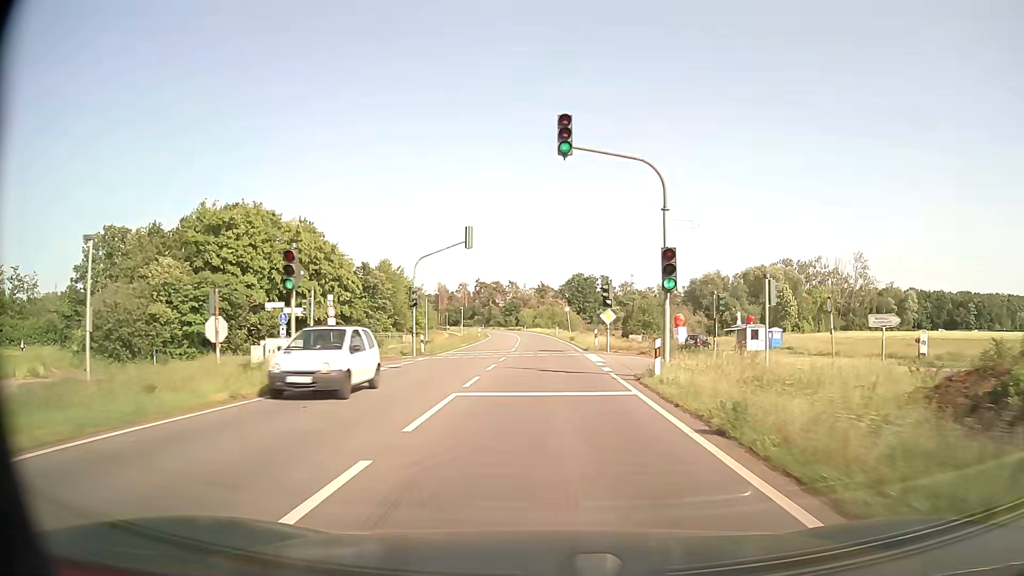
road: primary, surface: asphalt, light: Day
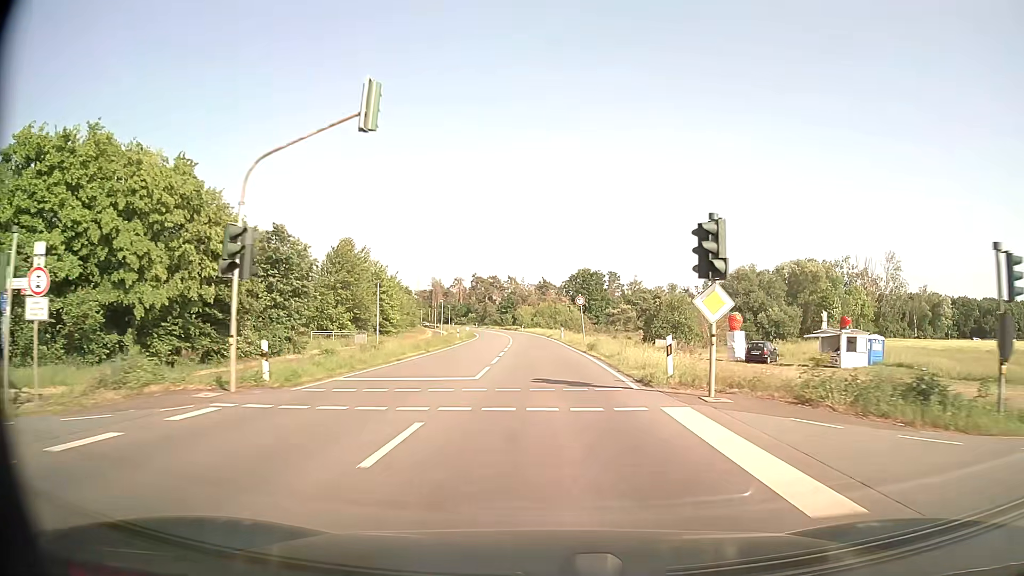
(0.0, +20.9) m; 0°
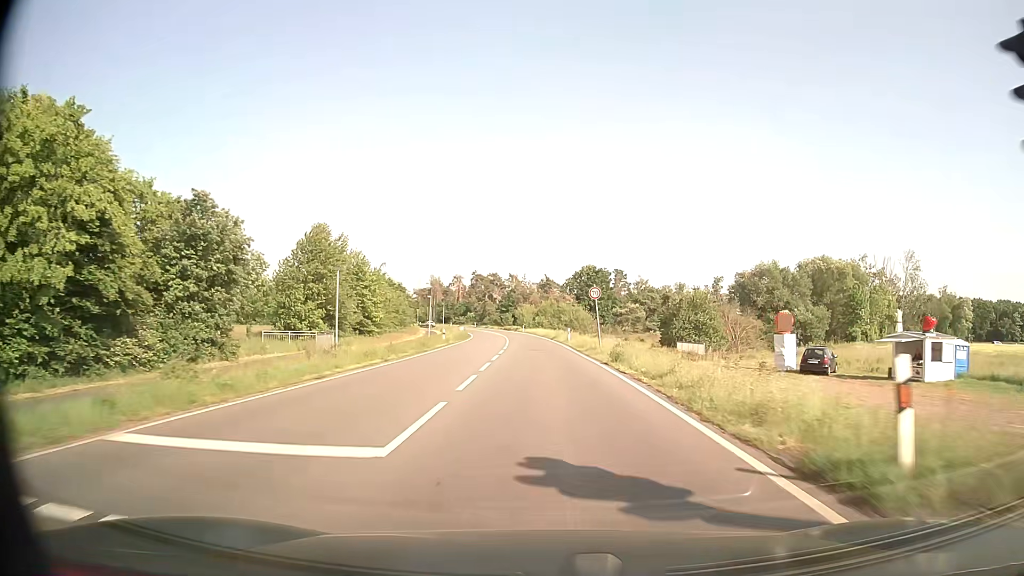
(0.0, +10.3) m; 0°
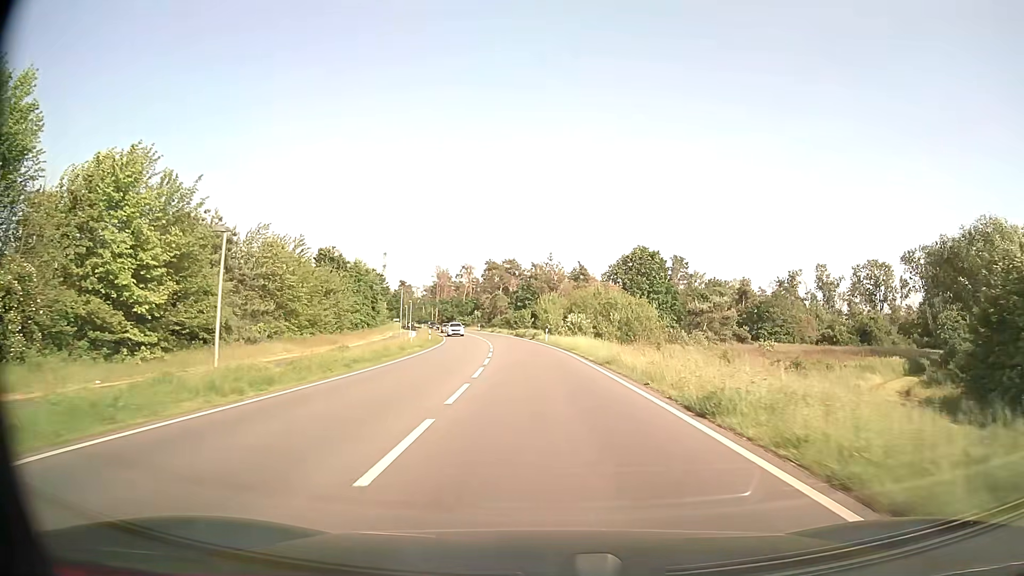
(-1.1, +50.7) m; -2°
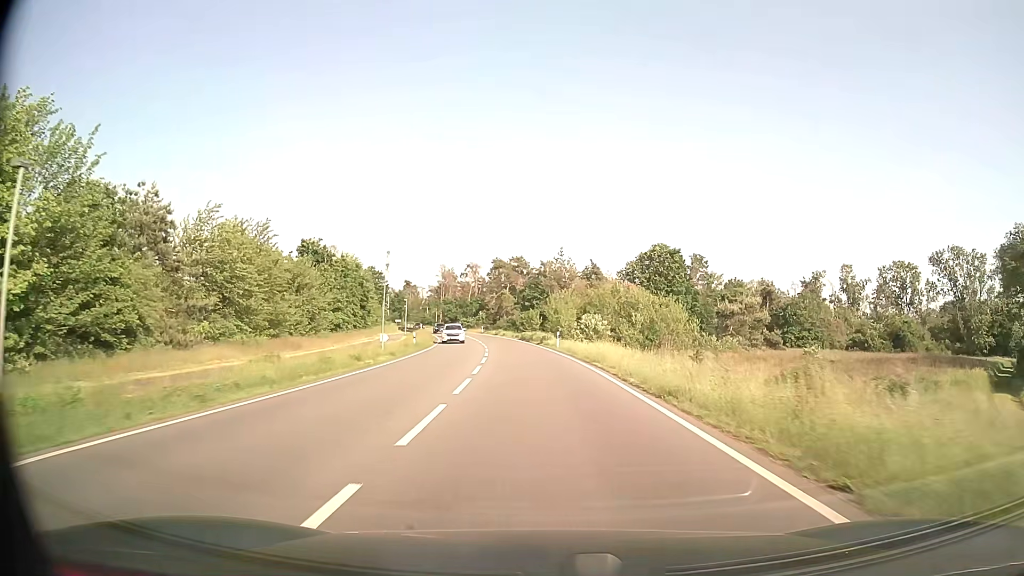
(-0.1, +10.1) m; -1°
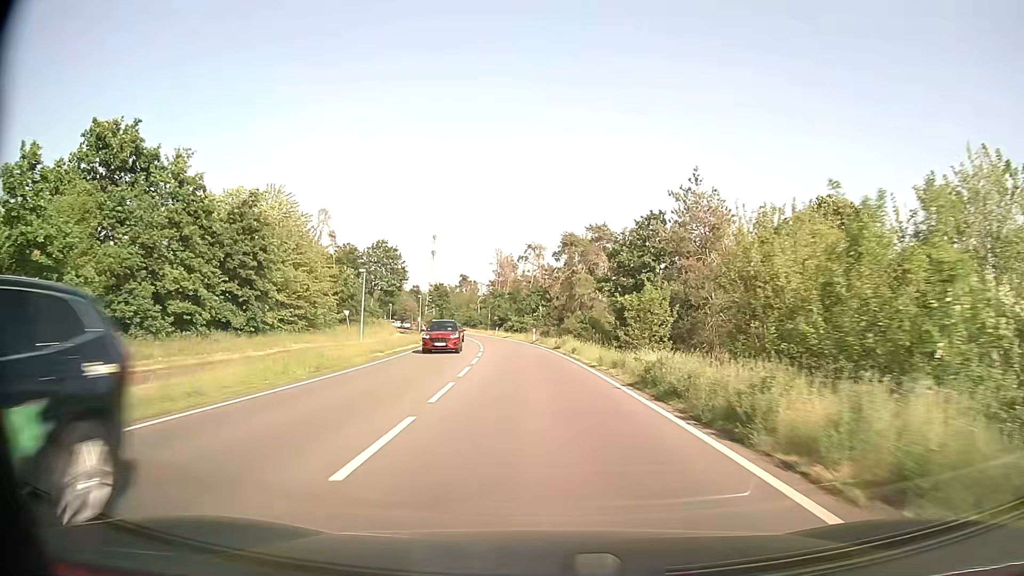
(-2.4, +50.6) m; -6°
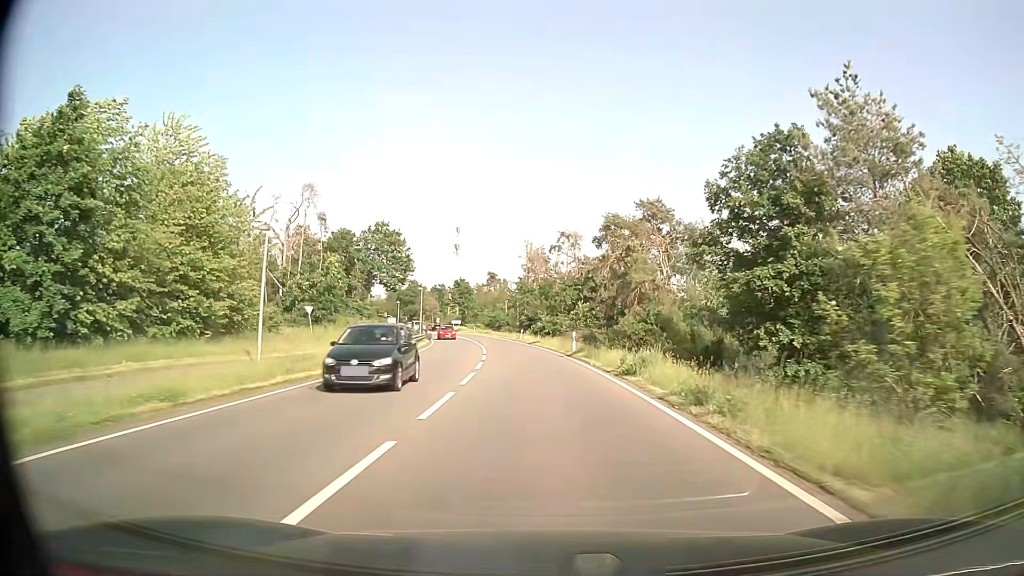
(-0.5, +20.3) m; -3°
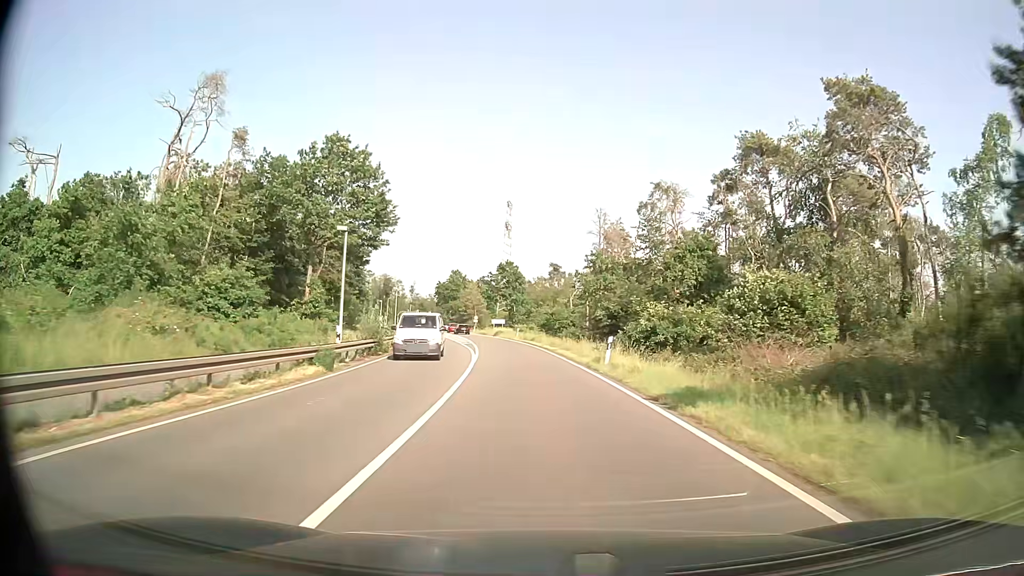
(-1.8, +40.6) m; -6°
(0, +10) (-1, +20) (-1, +30) (-2, +40) (-3, +50) (-5, +60) (-6, +70) (-8, +79) (-10, +89) (-12, +99) m
